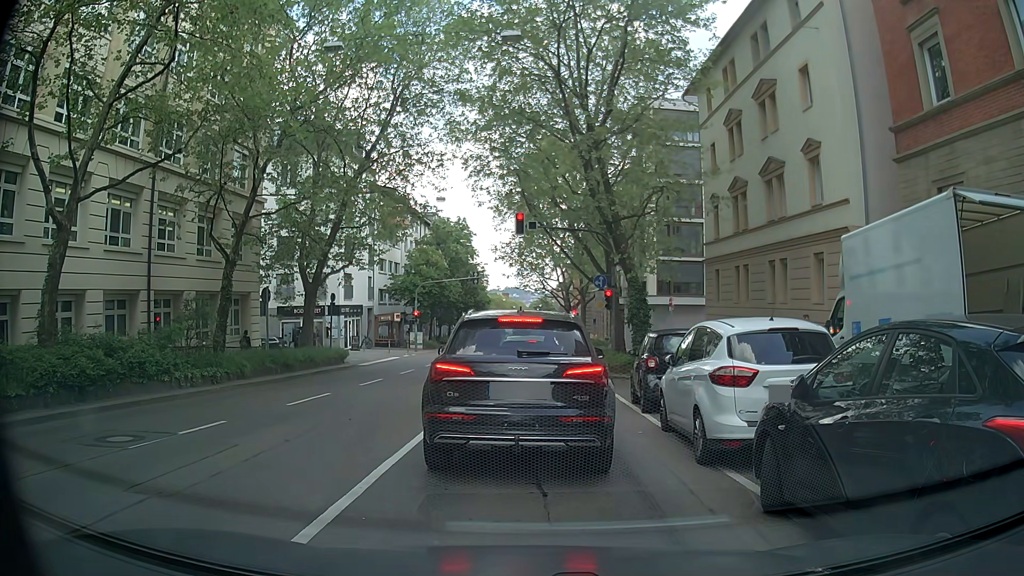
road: secondary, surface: asphalt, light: Day
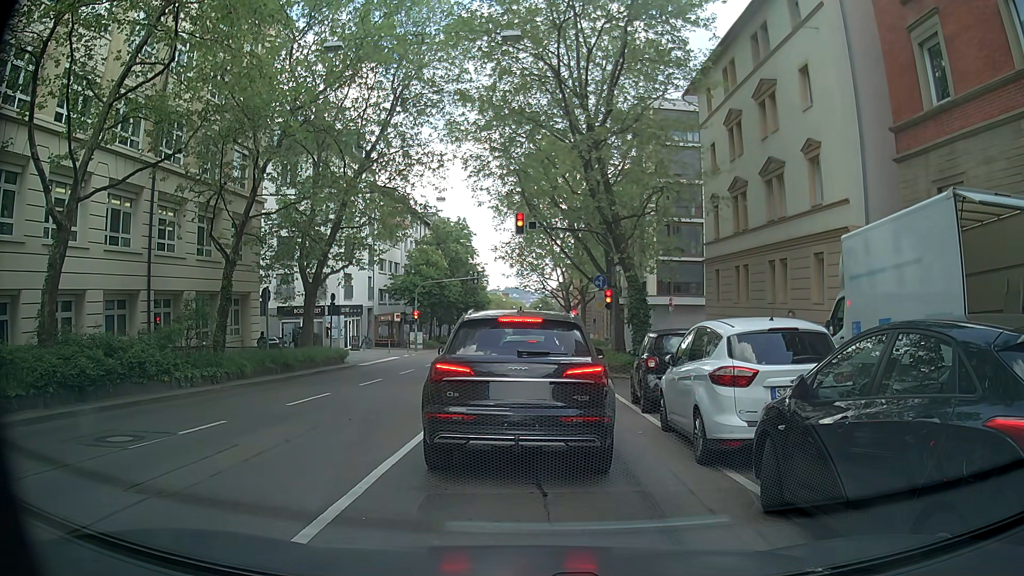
(0.0, 0.0) m; 0°
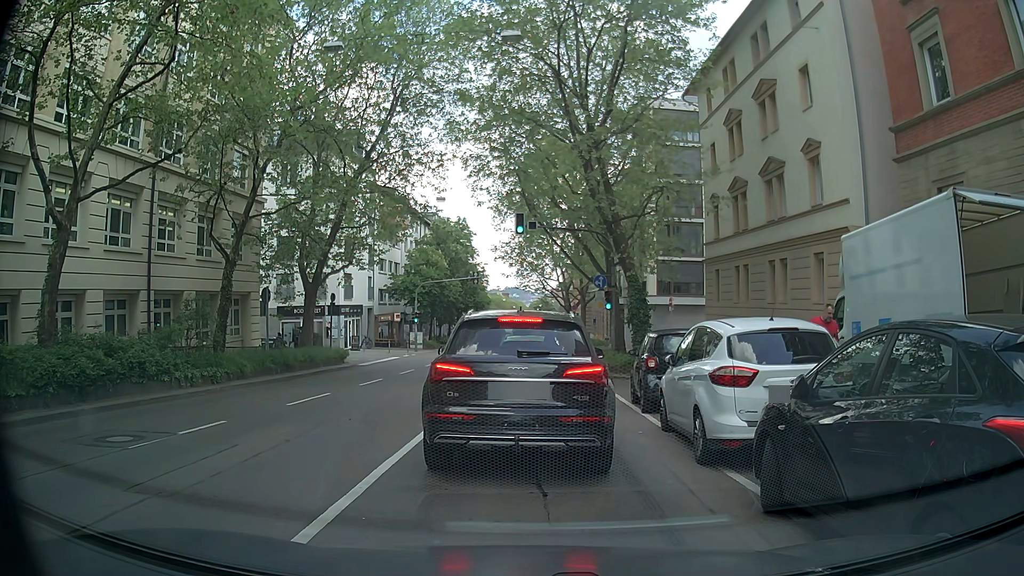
(0.0, 0.0) m; 0°
